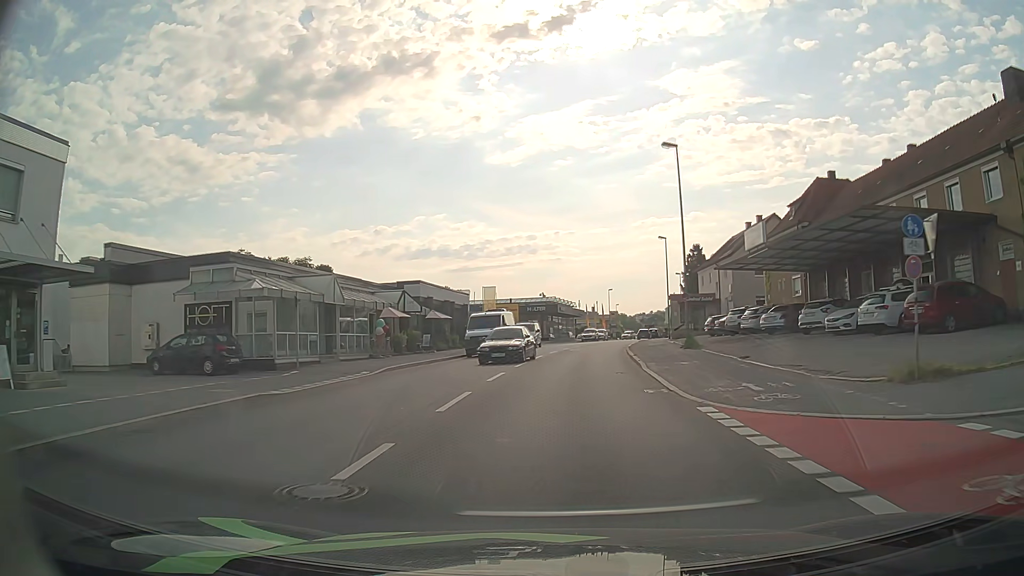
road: tertiary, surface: asphalt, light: Day
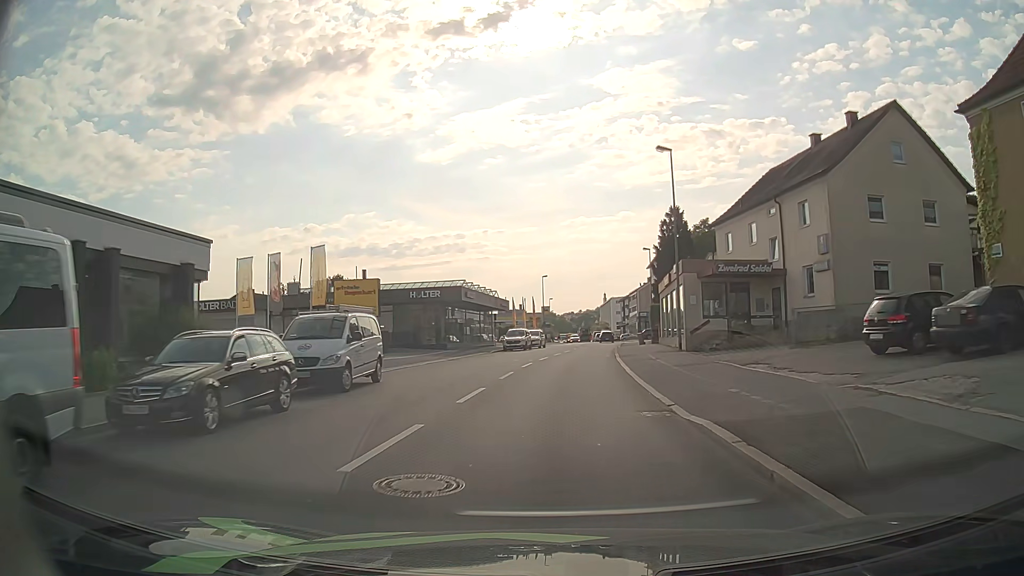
(+1.7, +34.4) m; +6°
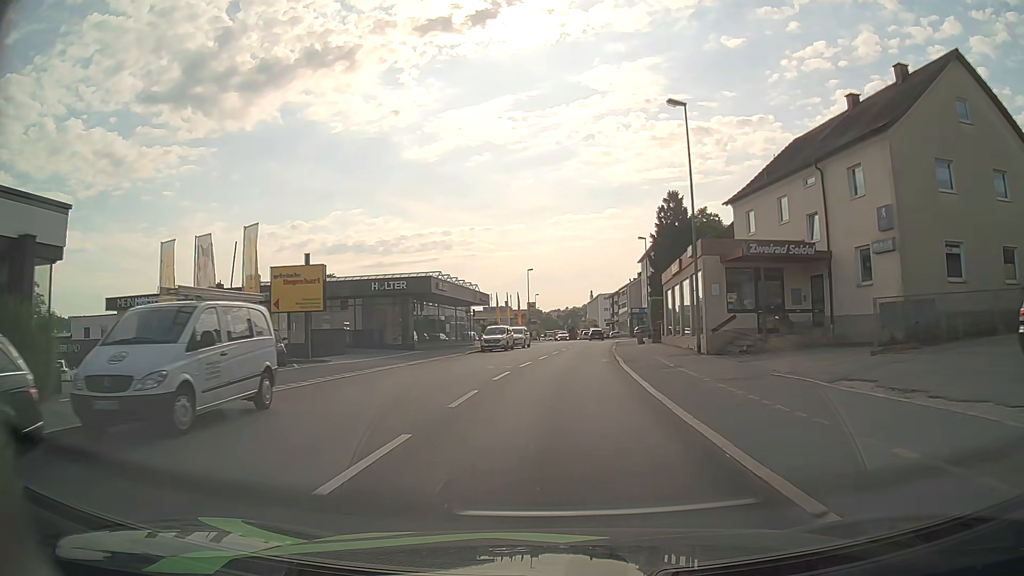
(+0.1, +7.0) m; +2°
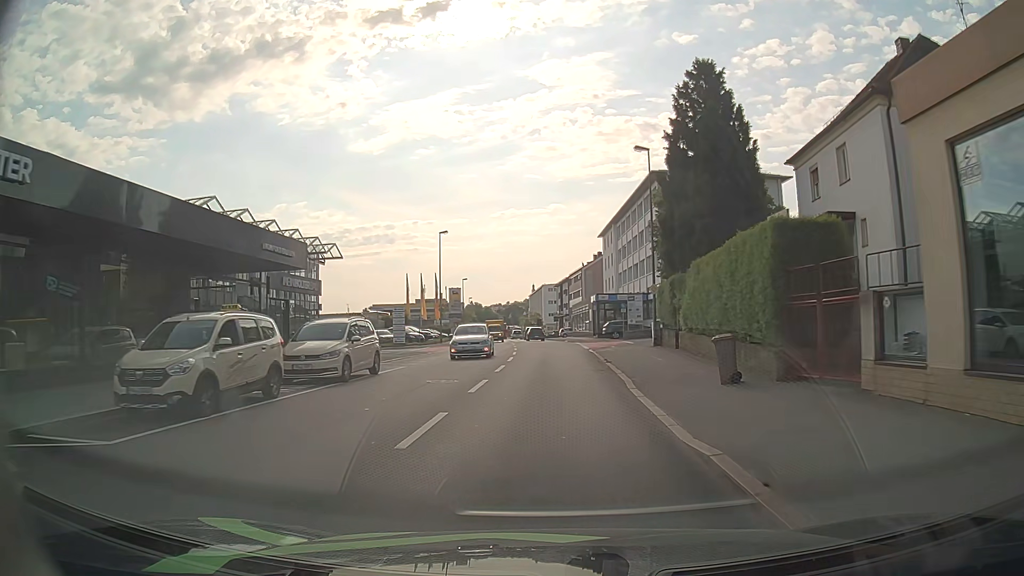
(+1.3, +33.7) m; +4°
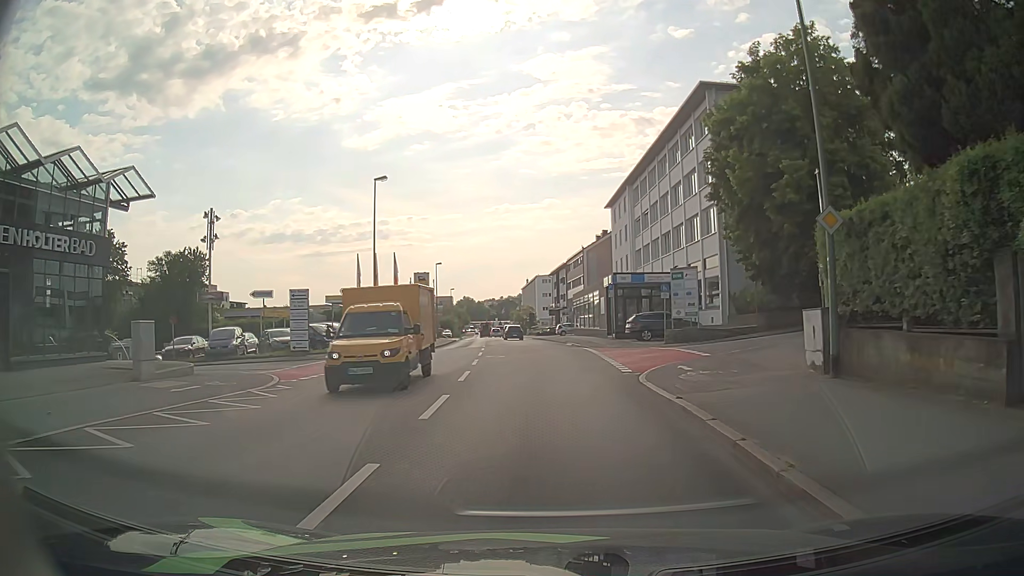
(+0.1, +21.8) m; +1°
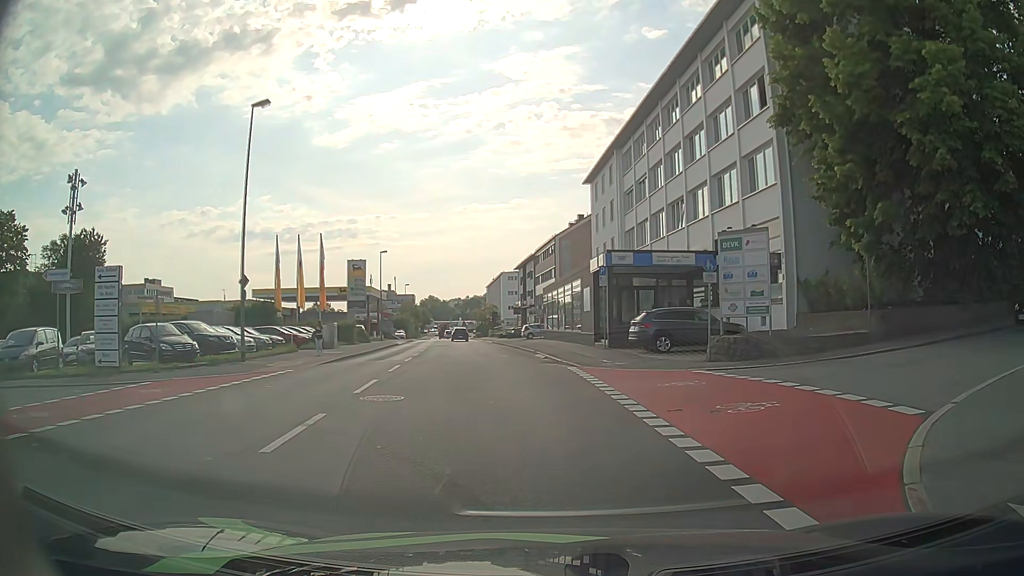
(+0.2, +14.3) m; +2°
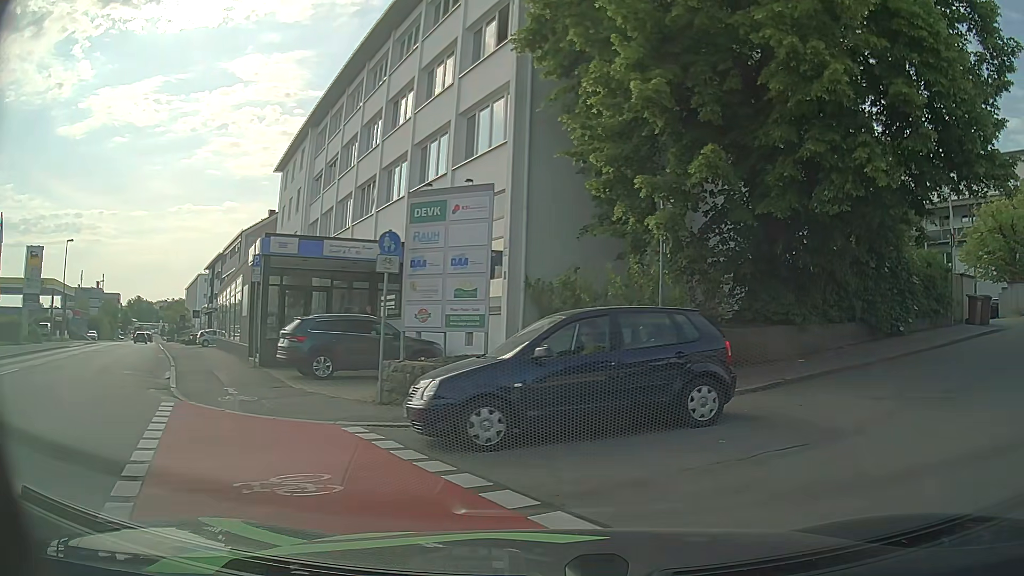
(+1.5, +7.7) m; +26°
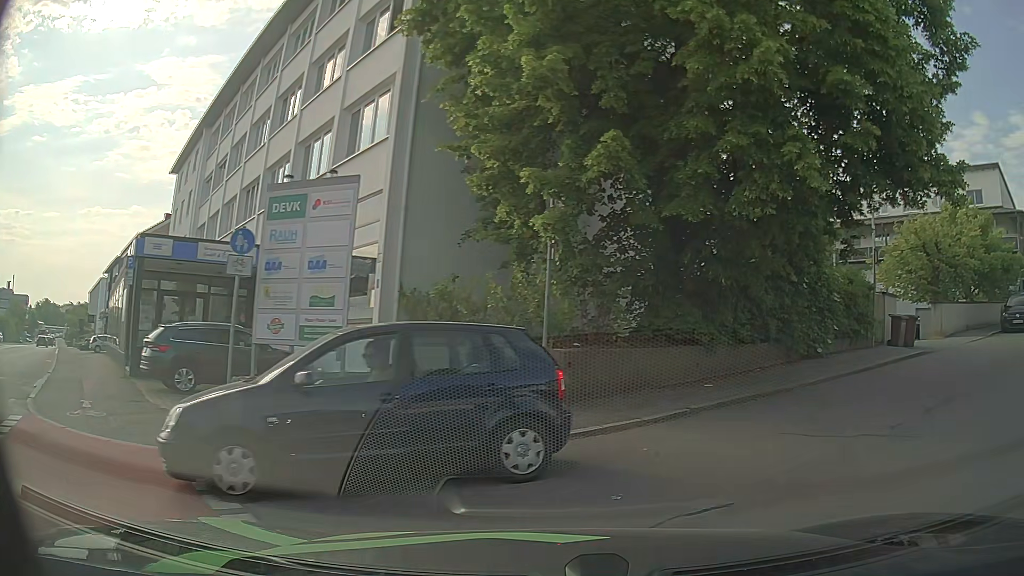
(+0.1, +1.7) m; +9°
